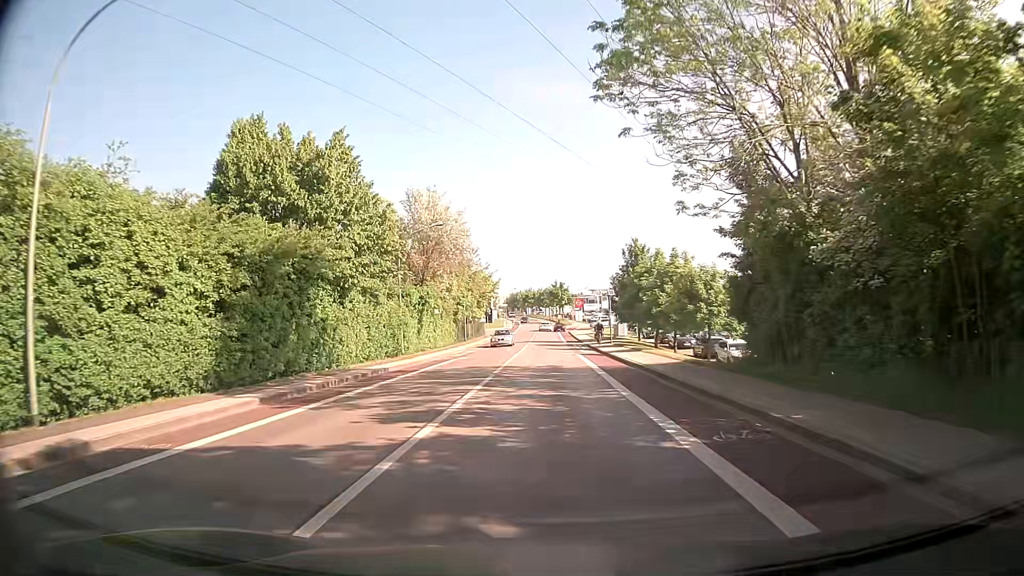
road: tertiary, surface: asphalt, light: Day
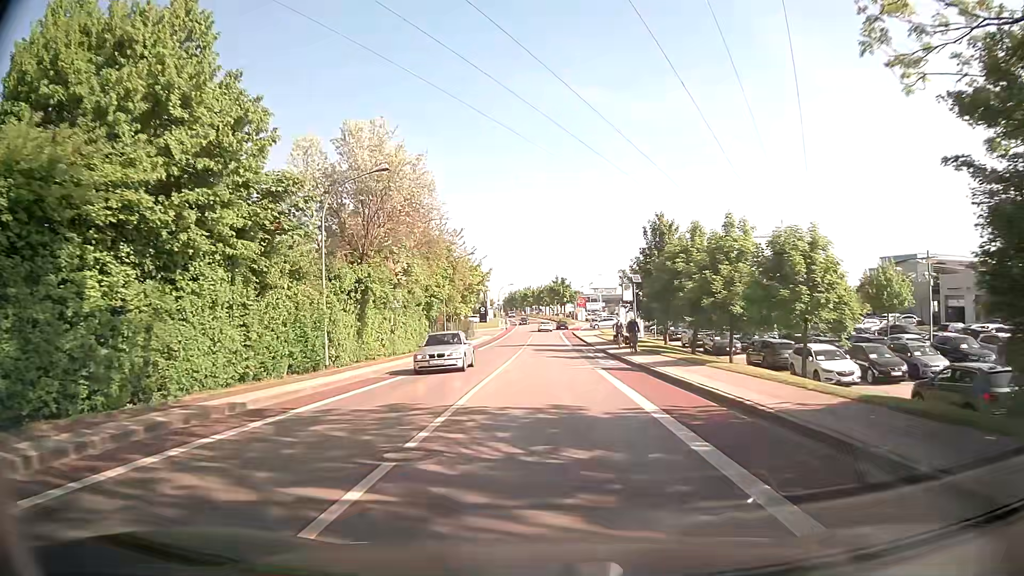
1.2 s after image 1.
(-0.2, +13.4) m; -1°
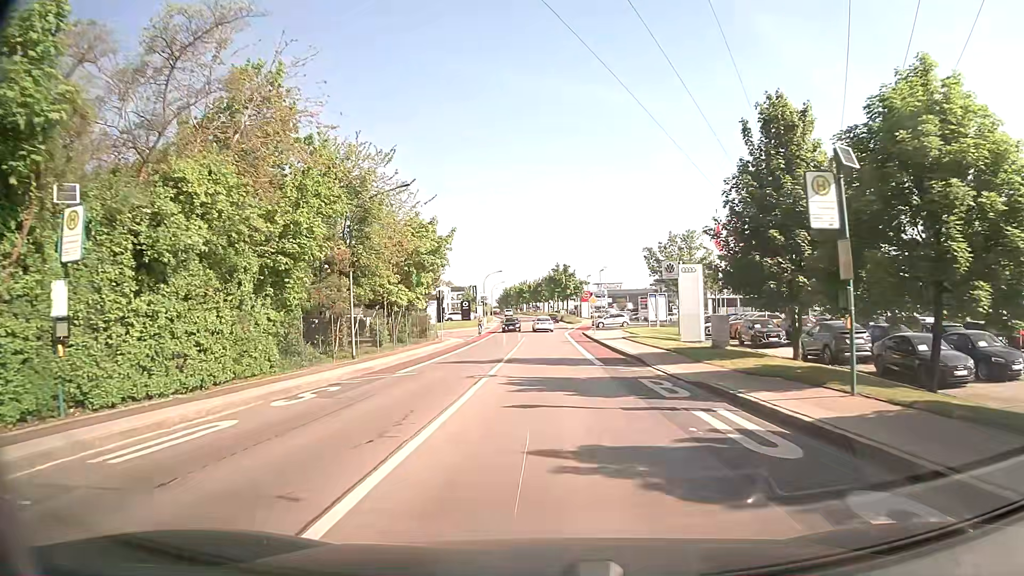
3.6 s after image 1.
(0.0, +25.6) m; 0°
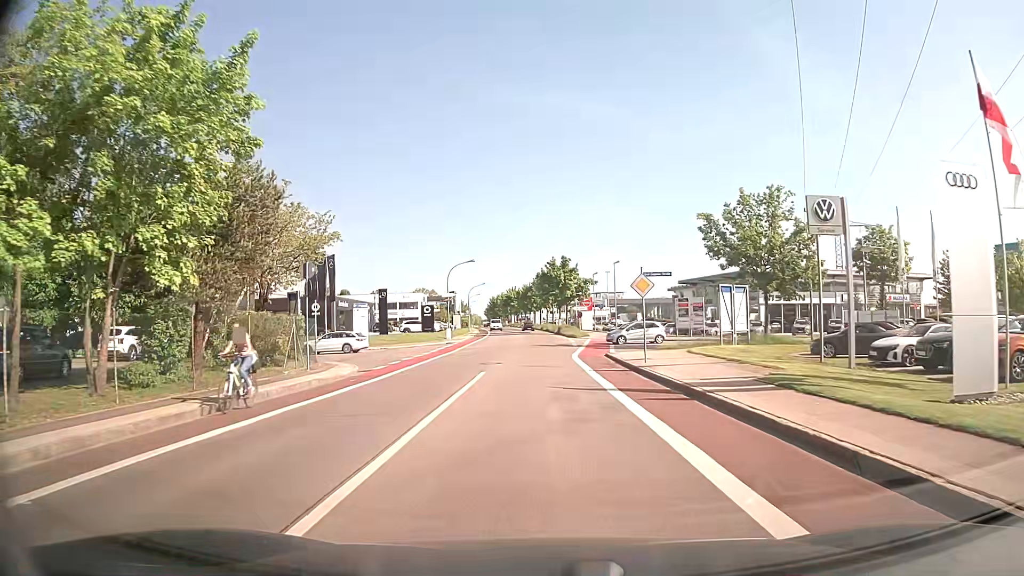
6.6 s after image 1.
(+0.1, +27.9) m; +1°
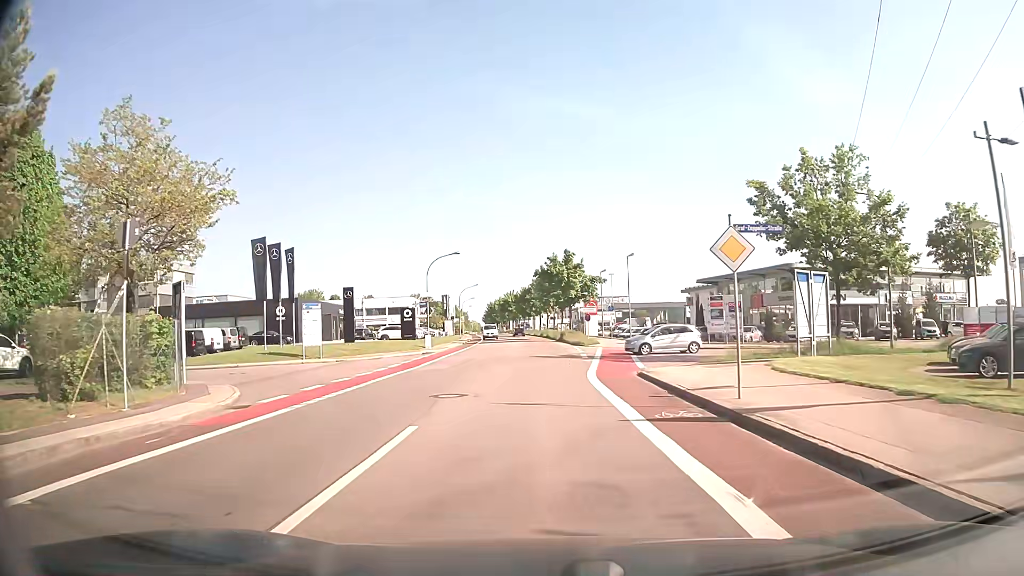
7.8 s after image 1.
(0.0, +11.2) m; 0°
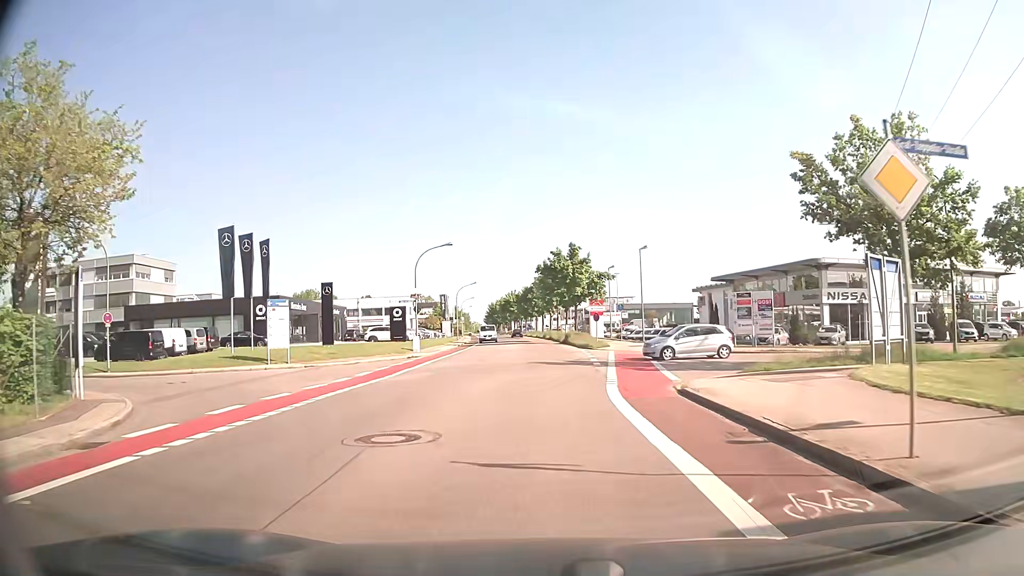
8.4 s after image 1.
(0.0, +5.8) m; 0°
(0, +10) (0, +20) (0, +30) (0, +40) (0, +50) (-1, +60) (-1, +70) (-2, +80) (-3, +90) (-3, +100) m
